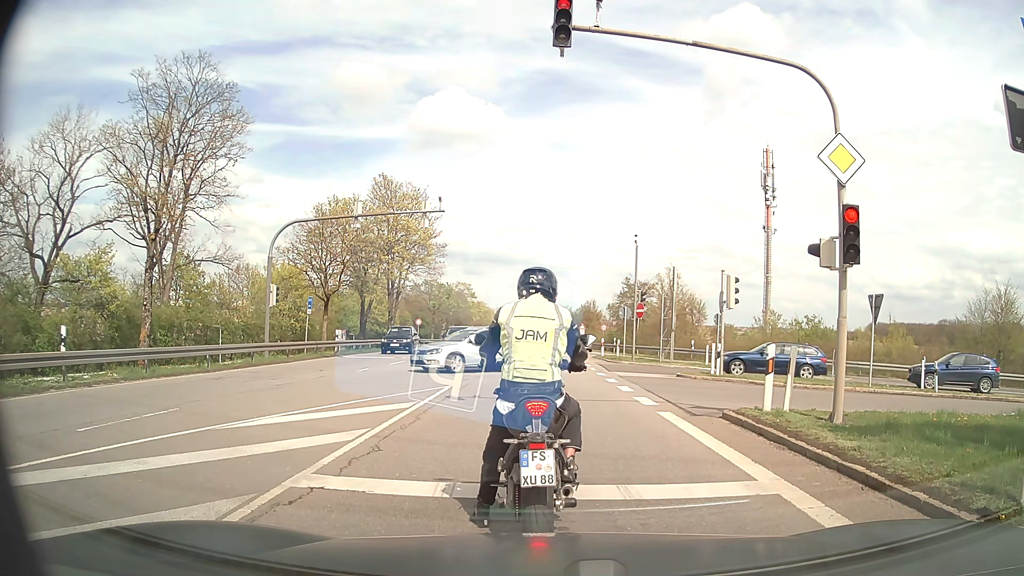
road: secondary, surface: asphalt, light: Day
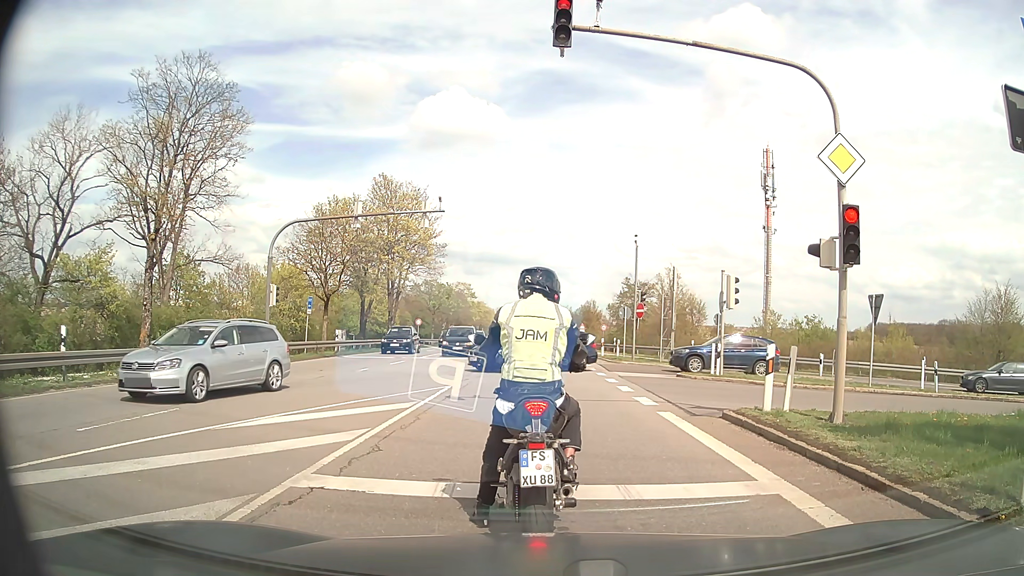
(0.0, 0.0) m; 0°
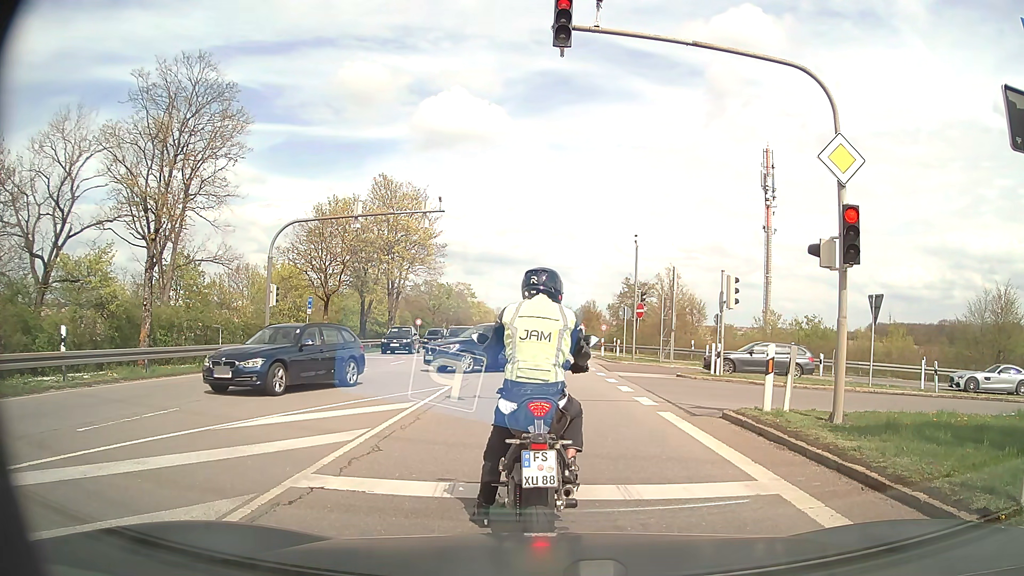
(0.0, 0.0) m; 0°
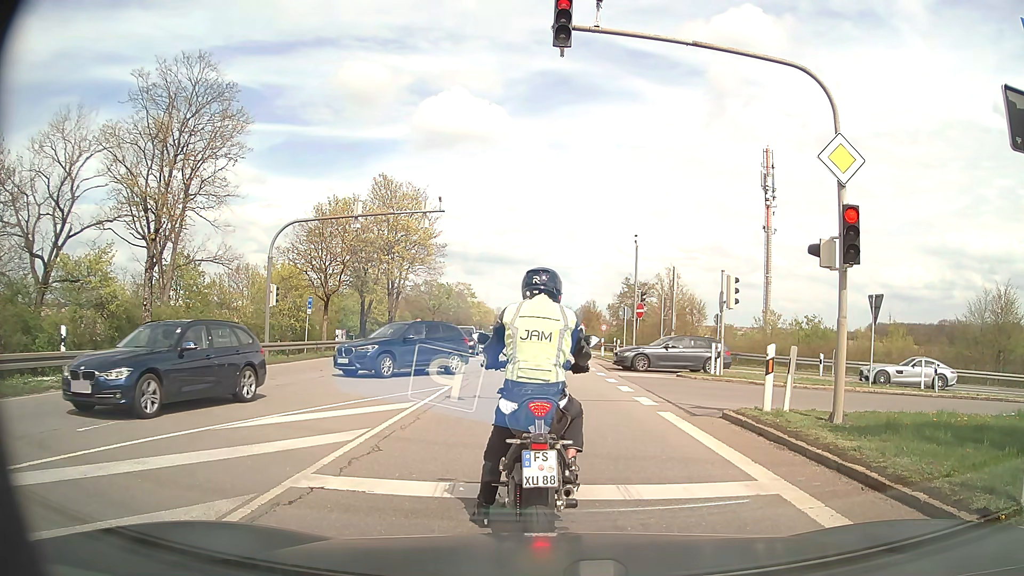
(0.0, 0.0) m; 0°
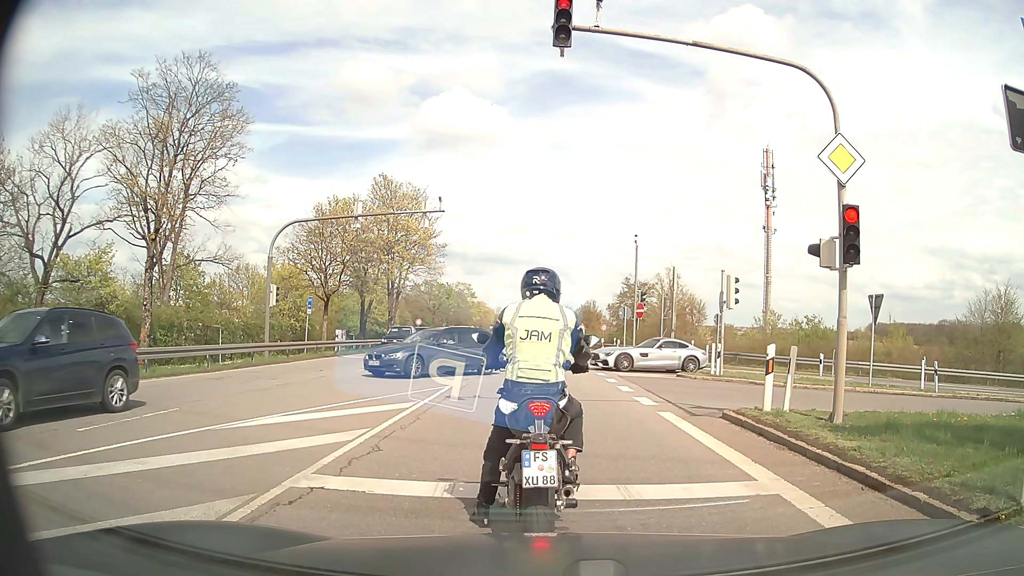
(0.0, 0.0) m; 0°
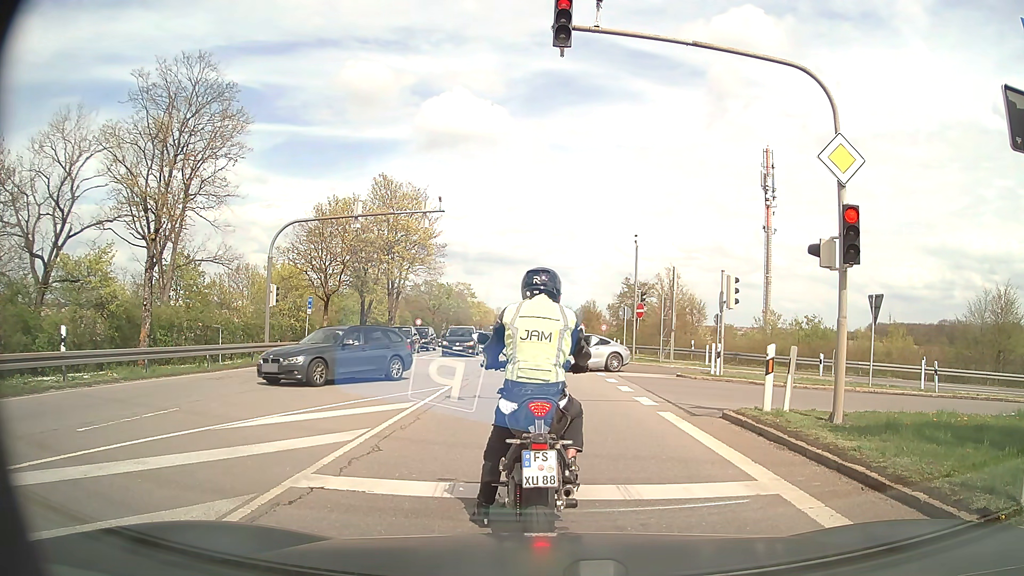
(0.0, 0.0) m; 0°
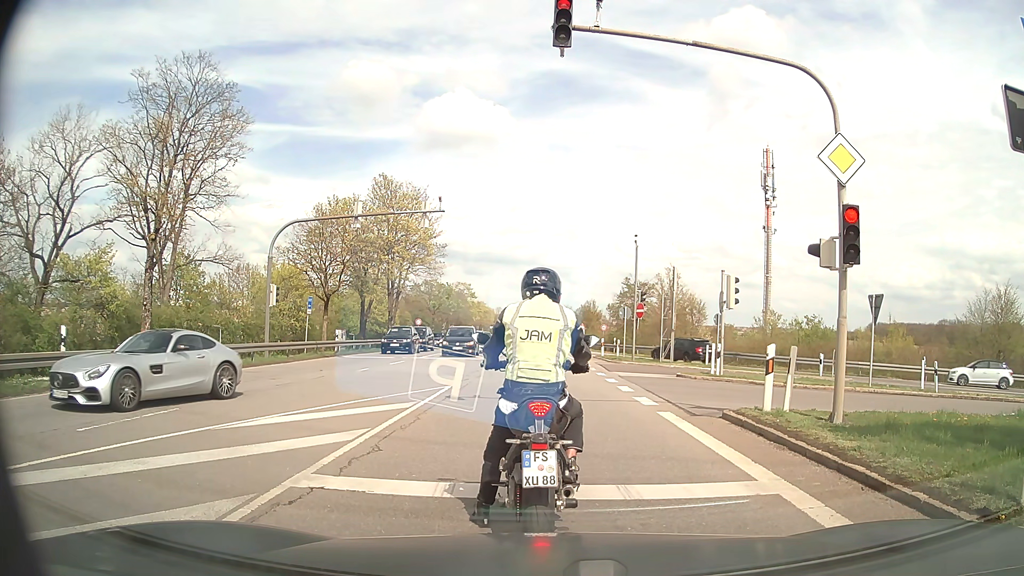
(0.0, 0.0) m; 0°
